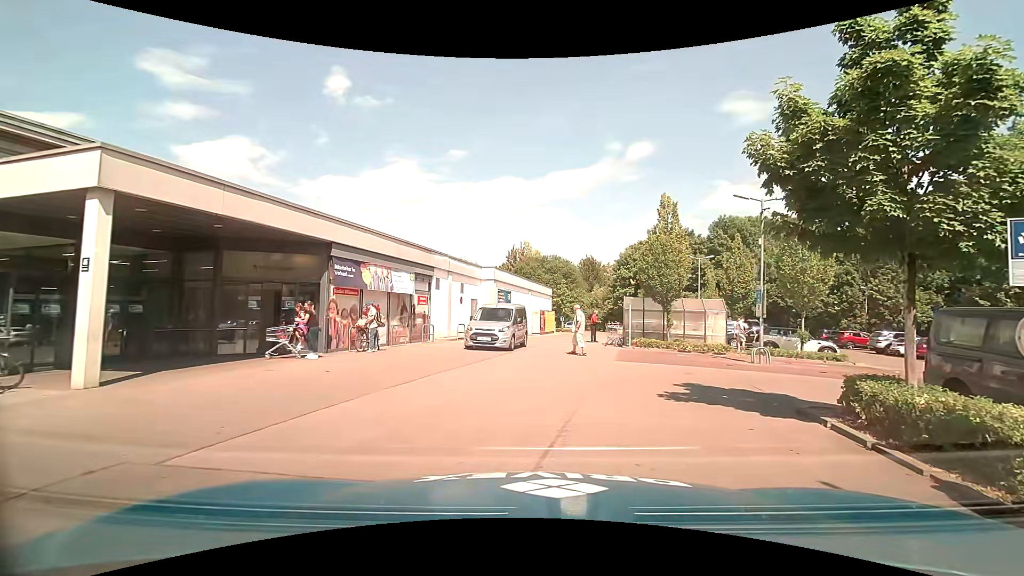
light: Day
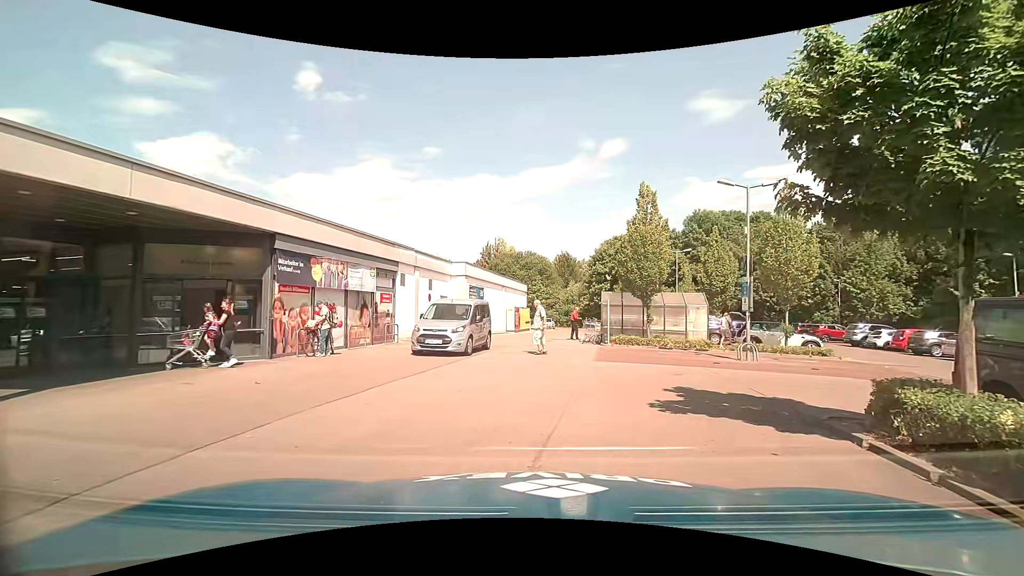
(0.0, +1.6) m; +2°
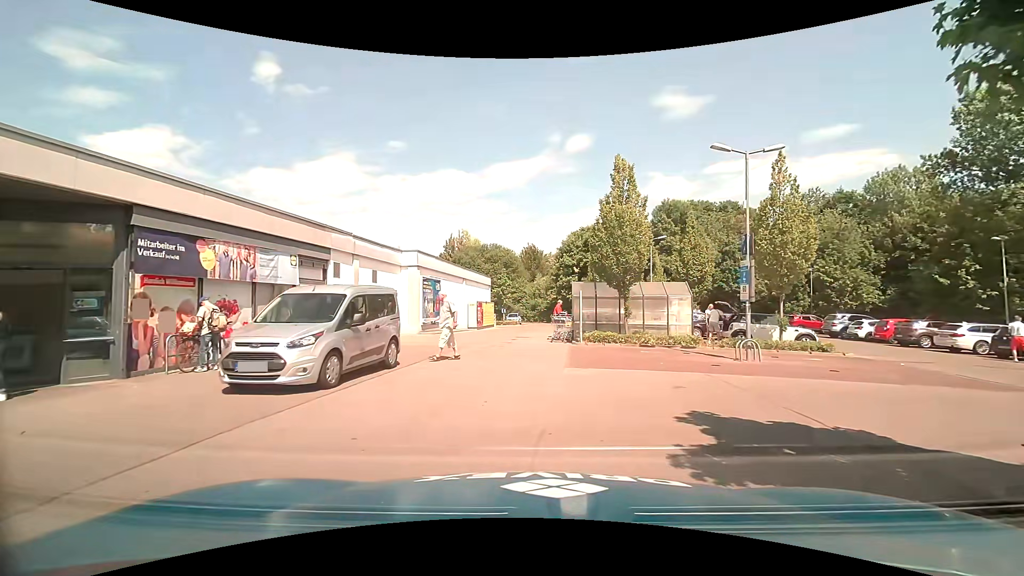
(+0.2, +3.4) m; +3°
